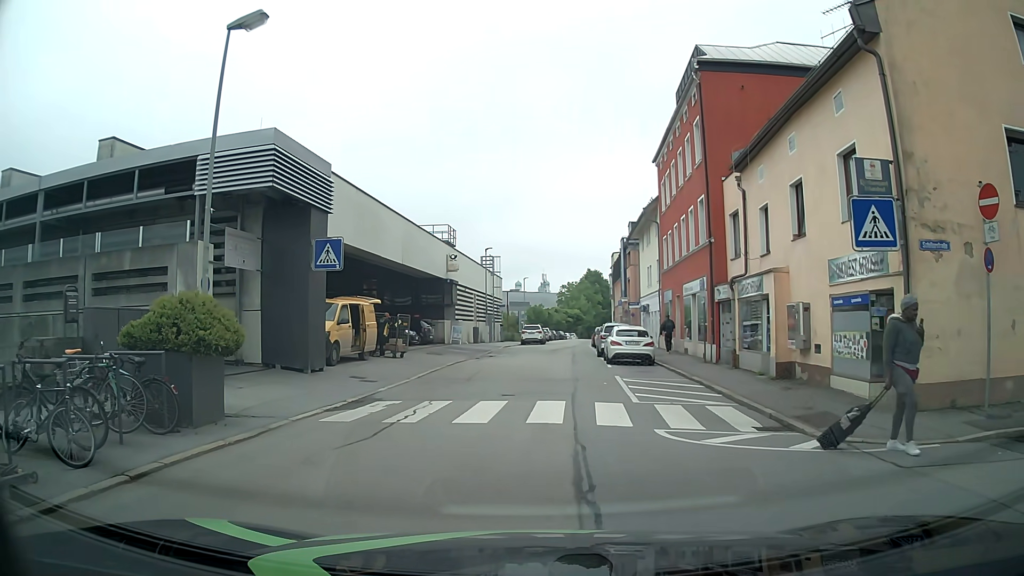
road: residential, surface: asphalt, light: Day
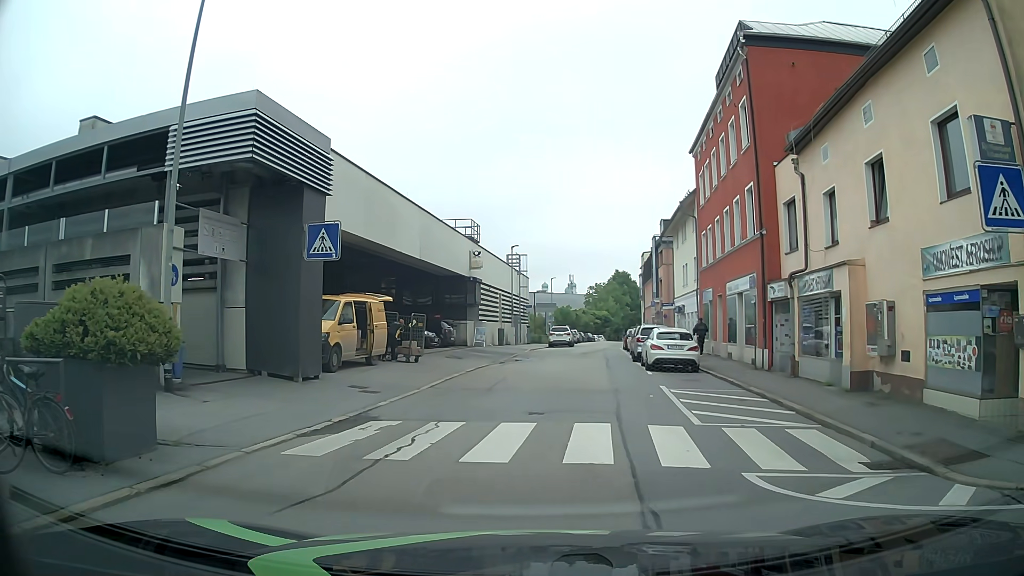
(0.0, +2.9) m; -1°
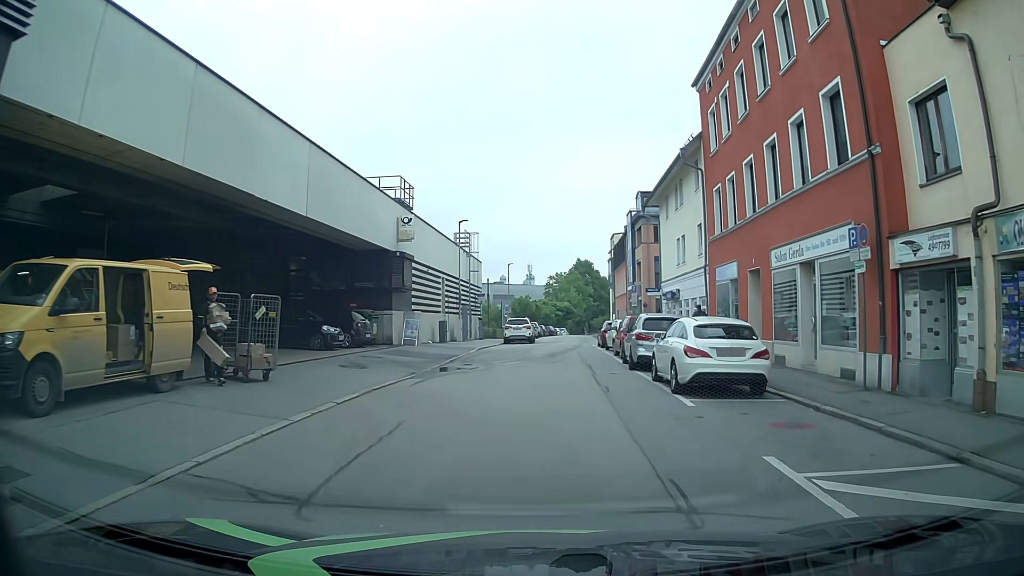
(+0.2, +10.4) m; +4°
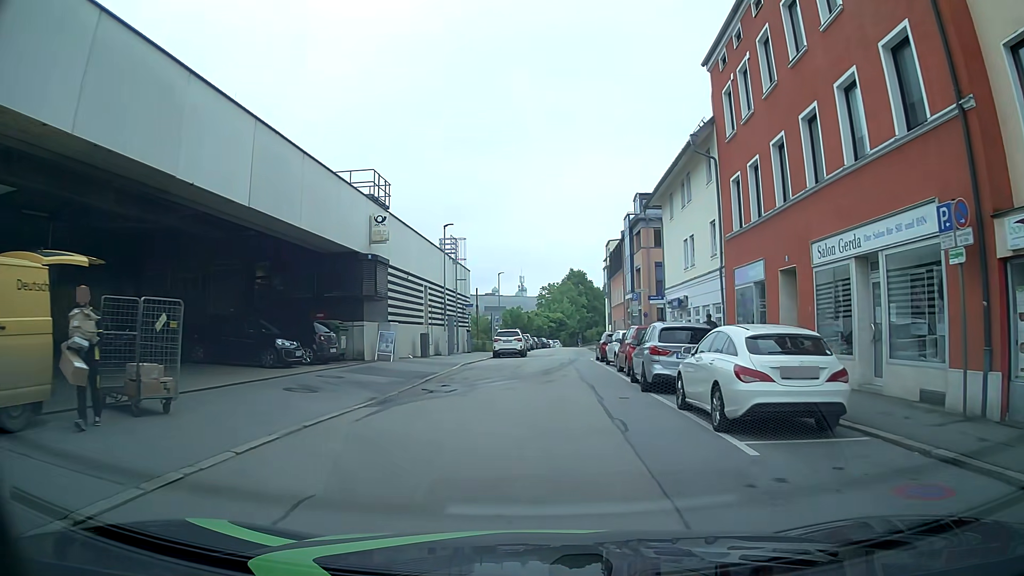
(0.0, +3.7) m; 0°
